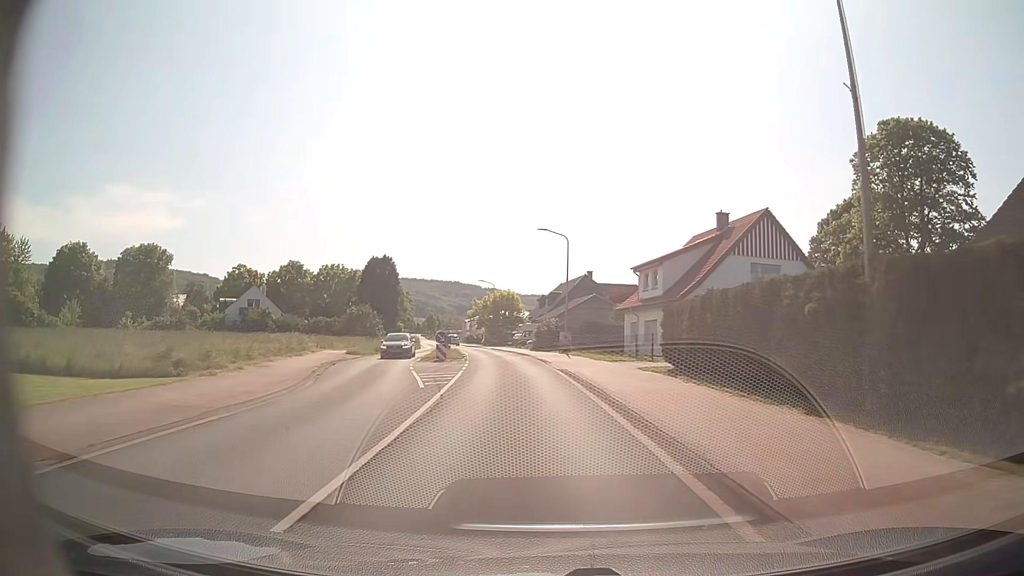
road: primary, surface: asphalt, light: Day
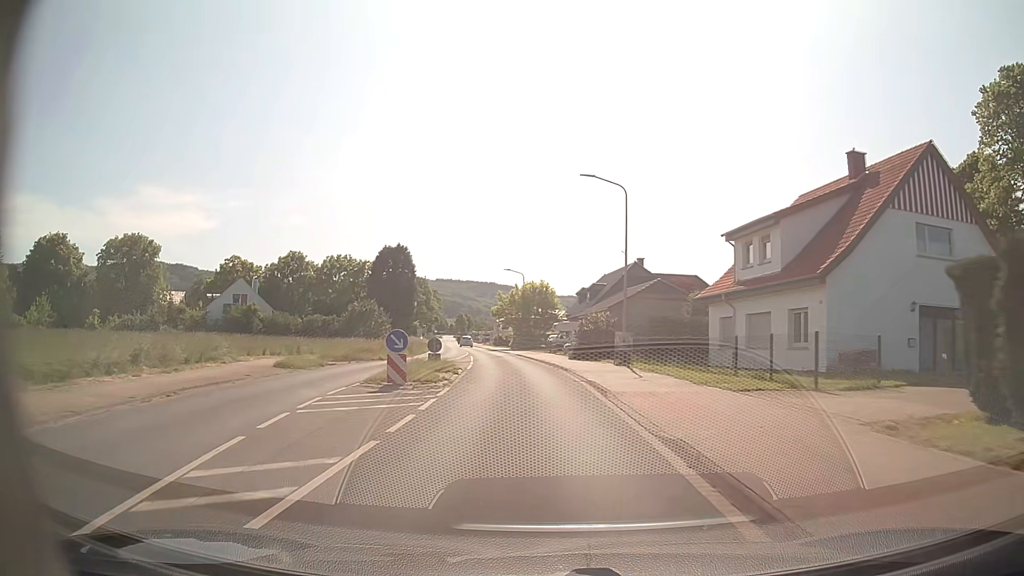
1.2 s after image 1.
(-0.4, +16.9) m; -3°
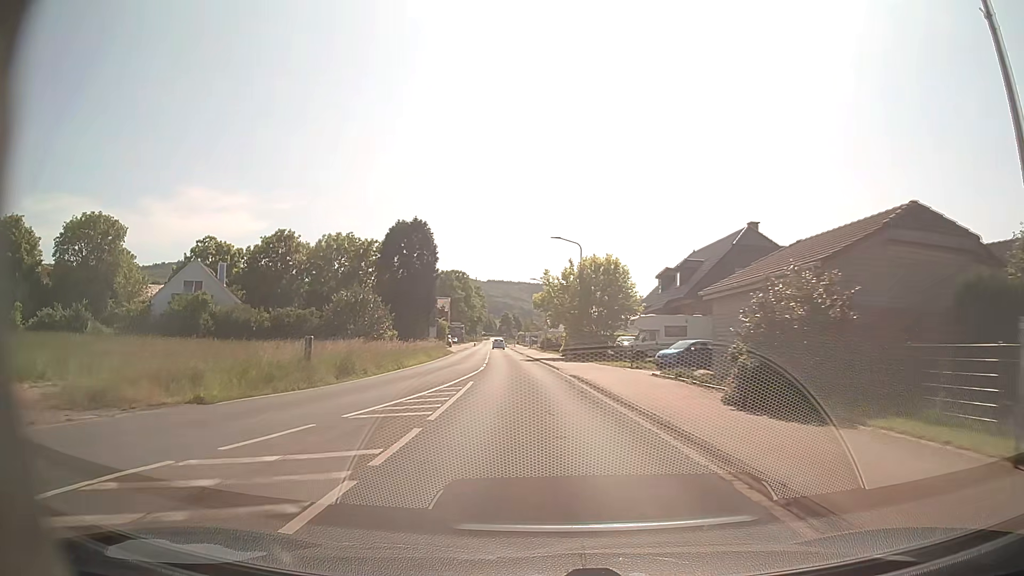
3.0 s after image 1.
(-1.2, +25.1) m; -5°
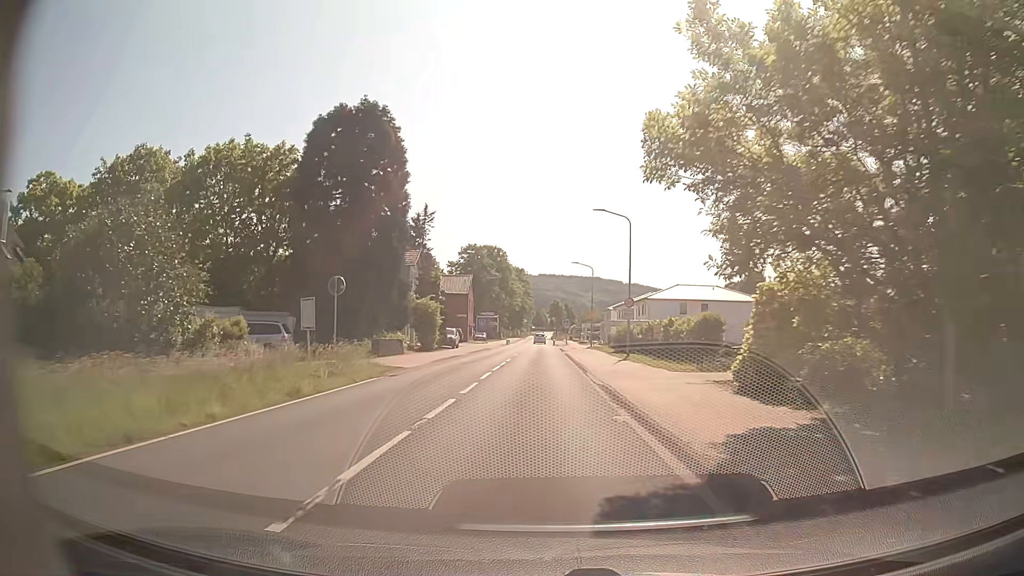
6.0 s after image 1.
(-1.4, +41.6) m; -4°
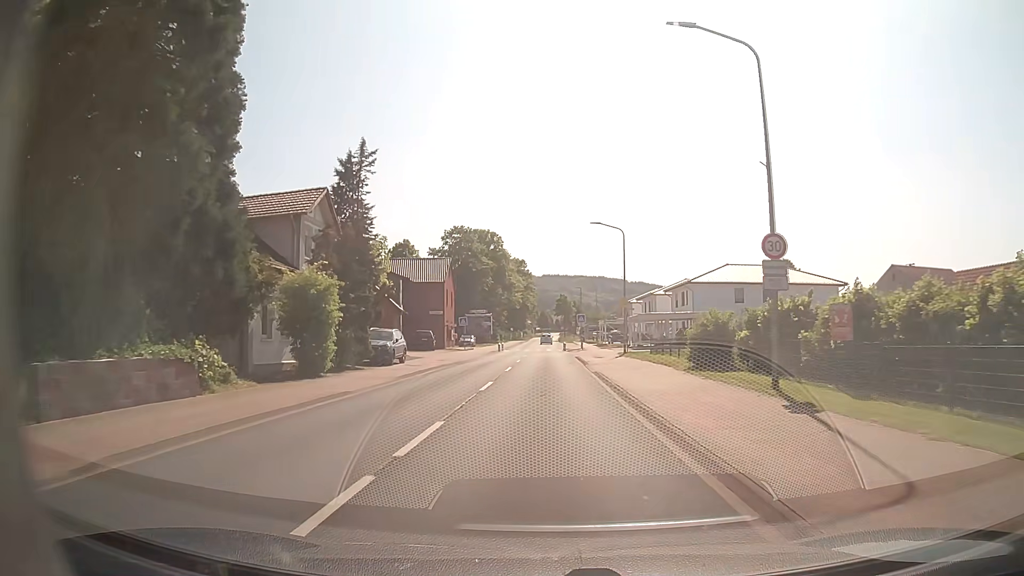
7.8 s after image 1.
(0.0, +25.0) m; 0°
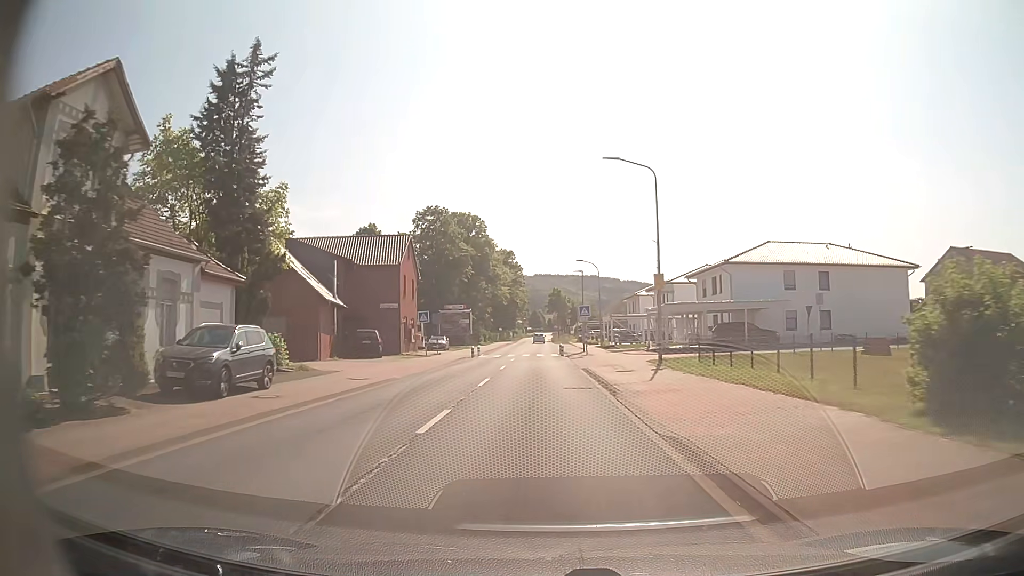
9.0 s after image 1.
(+0.1, +16.6) m; +1°
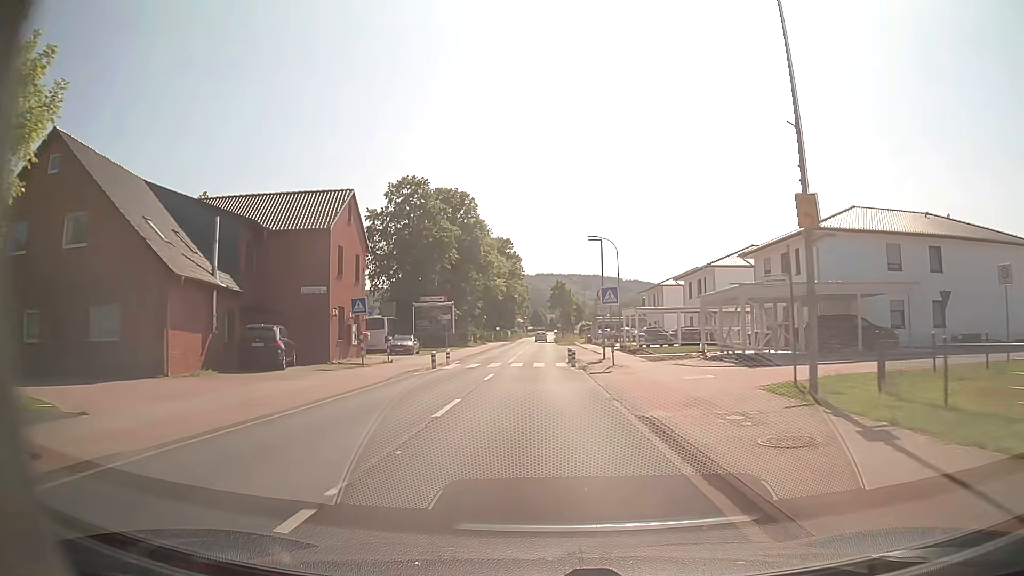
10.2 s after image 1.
(0.0, +16.4) m; 0°
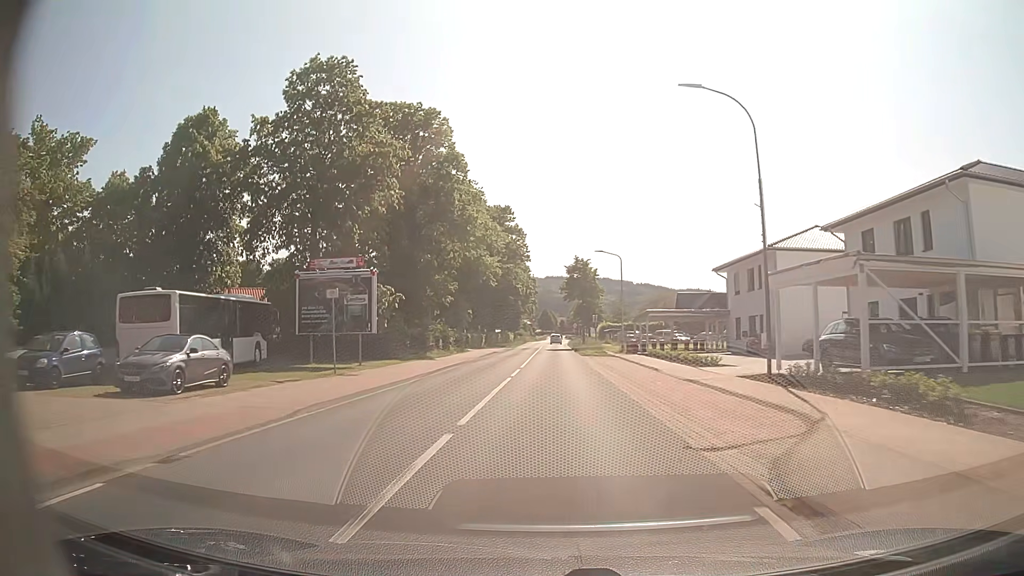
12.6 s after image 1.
(-0.5, +32.5) m; -1°
(0, +10) (0, +20) (0, +30) (0, +40) (+1, +50) (+1, +60) (+1, +70) (+1, +80) (+1, +90) (+1, +100) m
